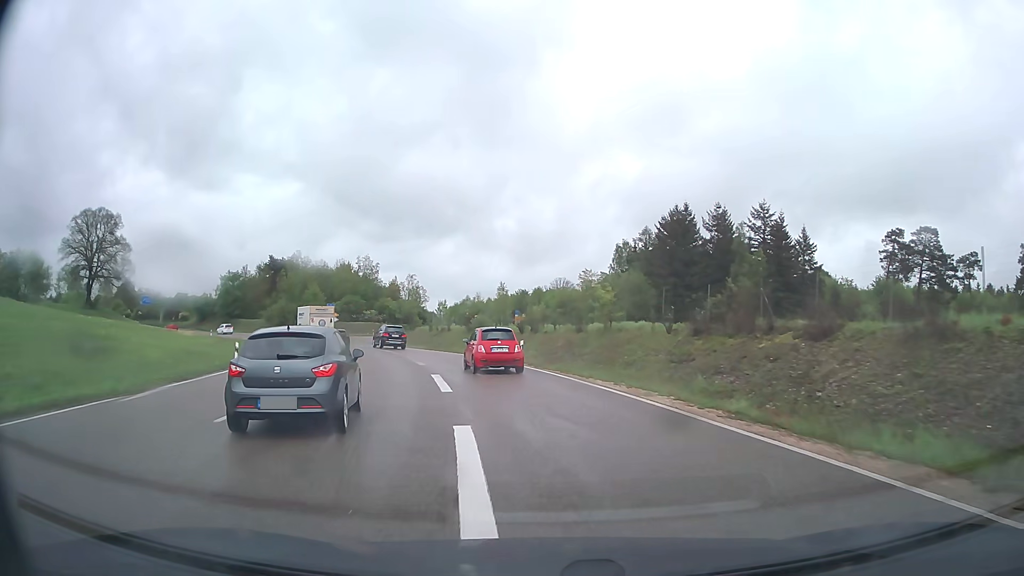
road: trunk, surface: asphalt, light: Day
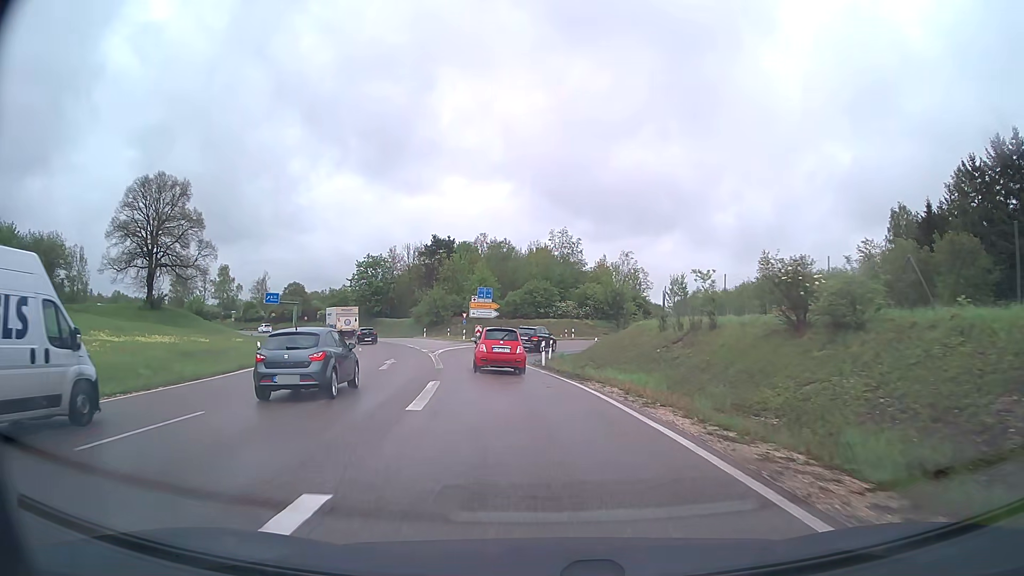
(-6.6, +39.6) m; -19°
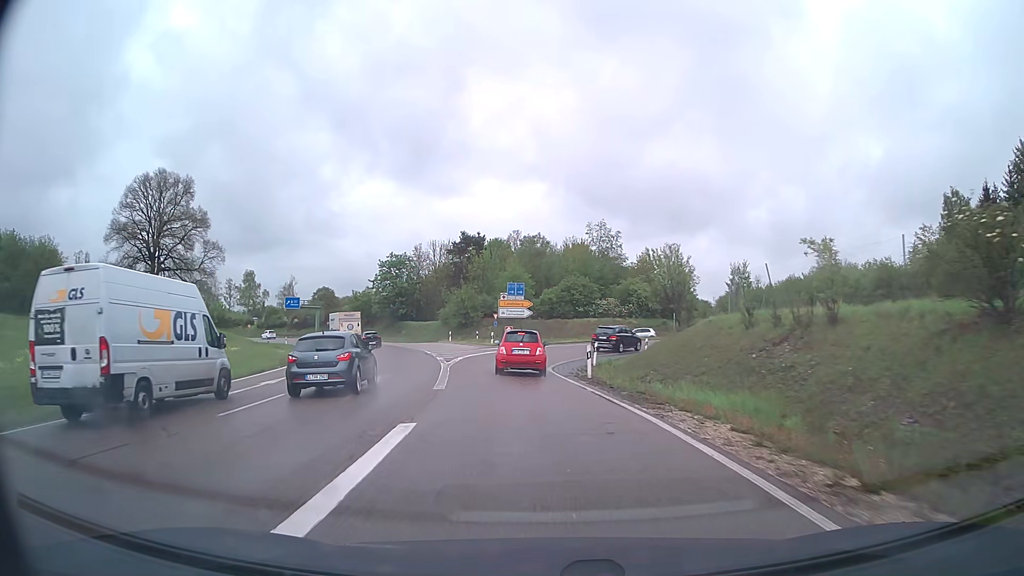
(-0.2, +7.6) m; -3°
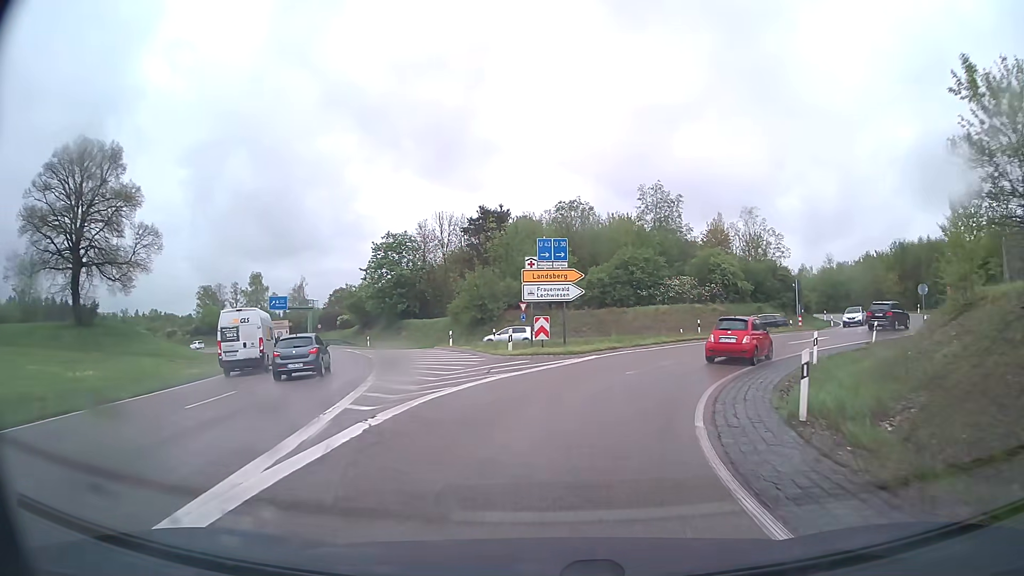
(-1.2, +22.3) m; -4°
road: secondary
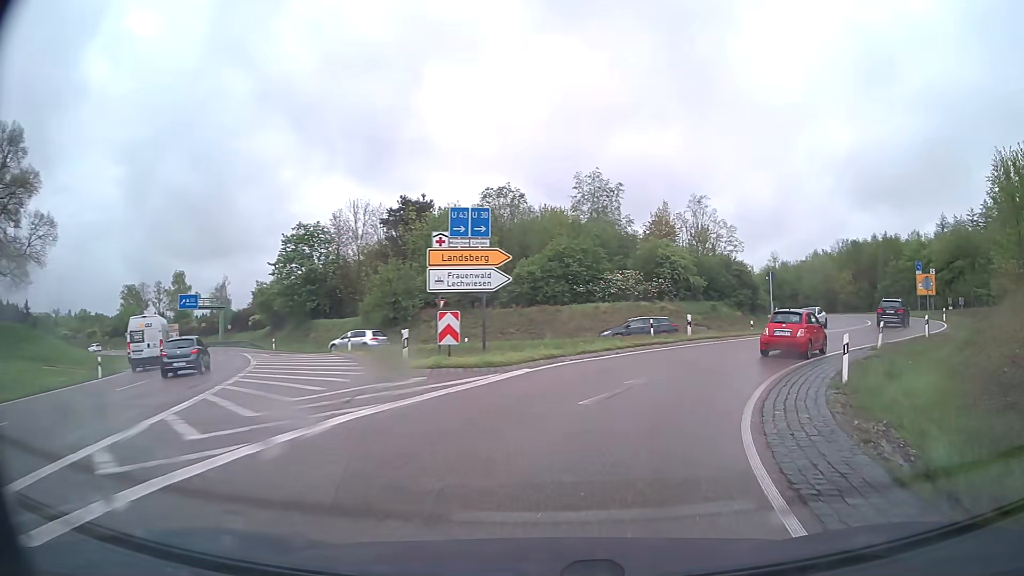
(+0.3, +7.1) m; +6°
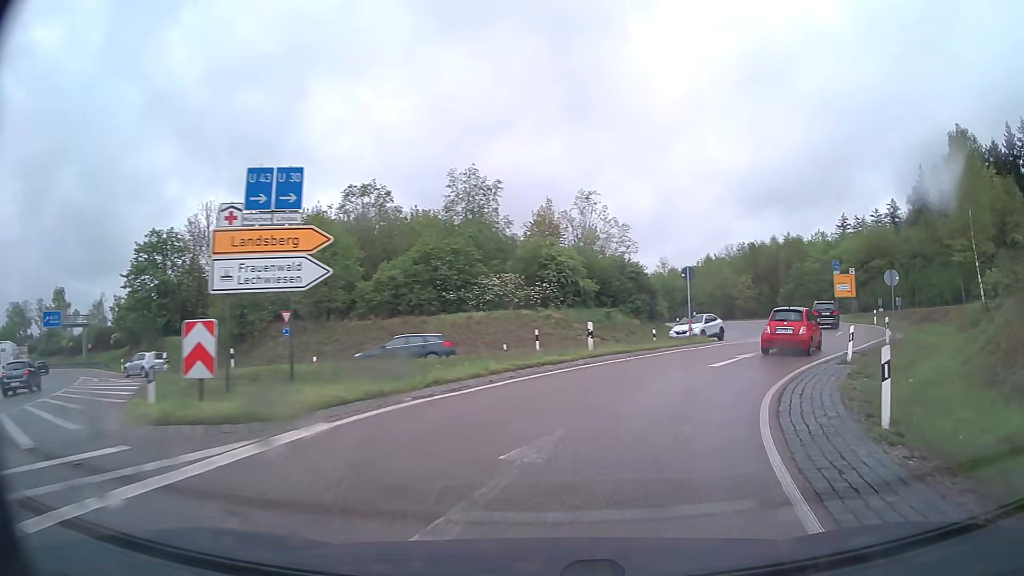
(+0.6, +6.8) m; +10°
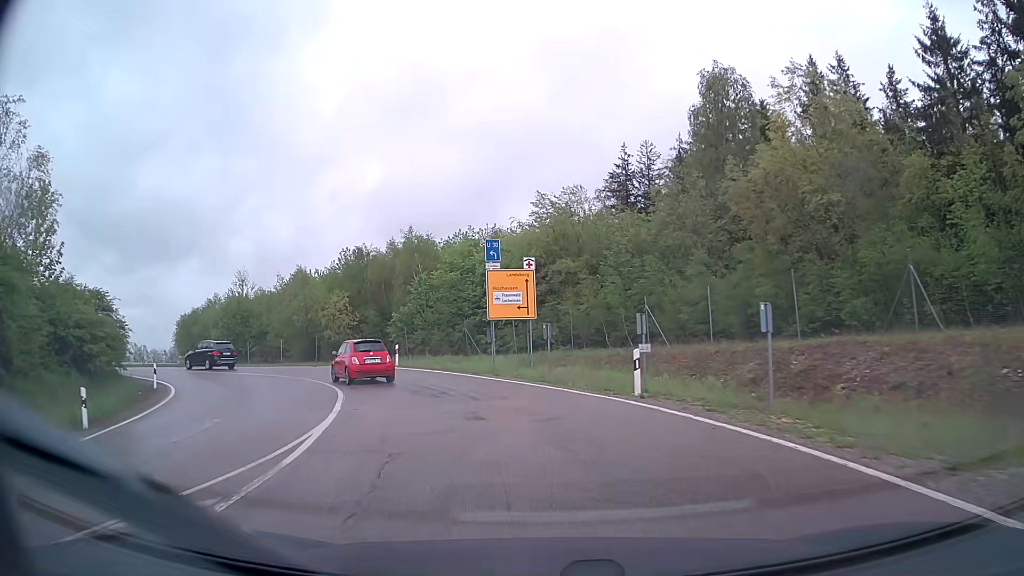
(+13.1, +30.7) m; +32°
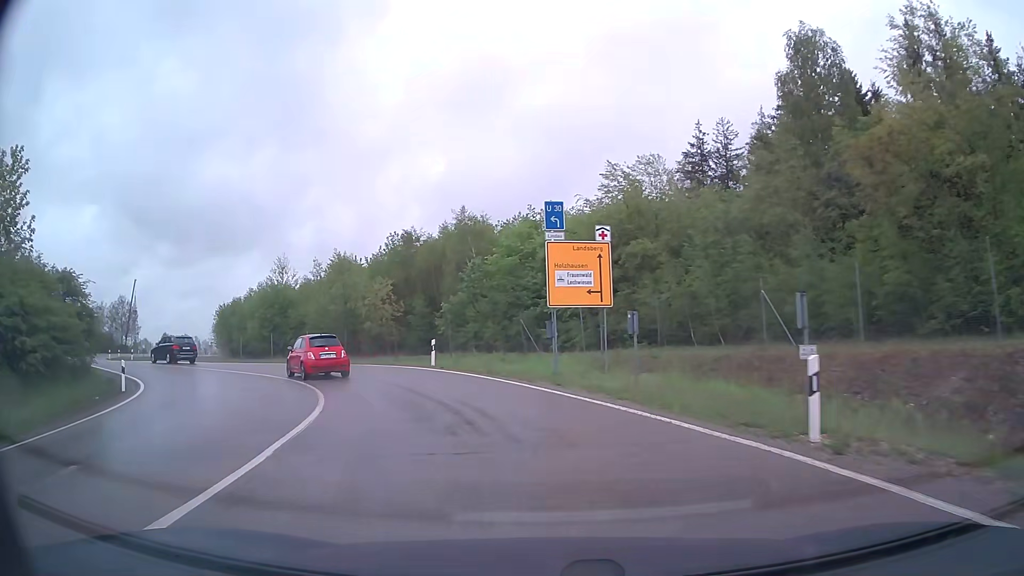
(-0.3, +7.0) m; -6°
(-1, +10) (-4, +19) (-9, +28) (-17, +35) (-25, +40) (-33, +46) (-41, +52) (-48, +59) (-54, +67) (-60, +75) m
